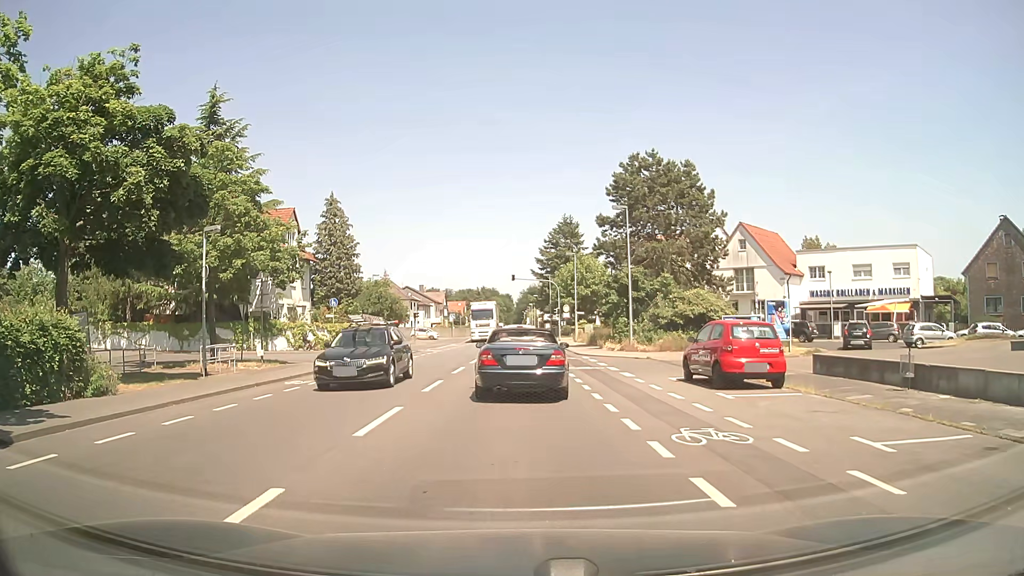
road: secondary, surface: asphalt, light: Day
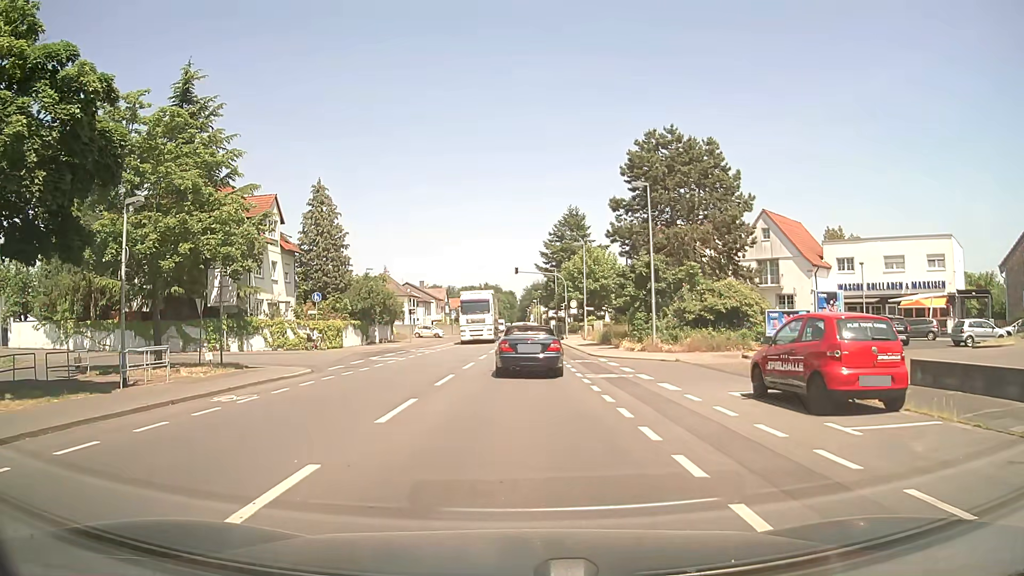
(-0.1, +5.3) m; -1°
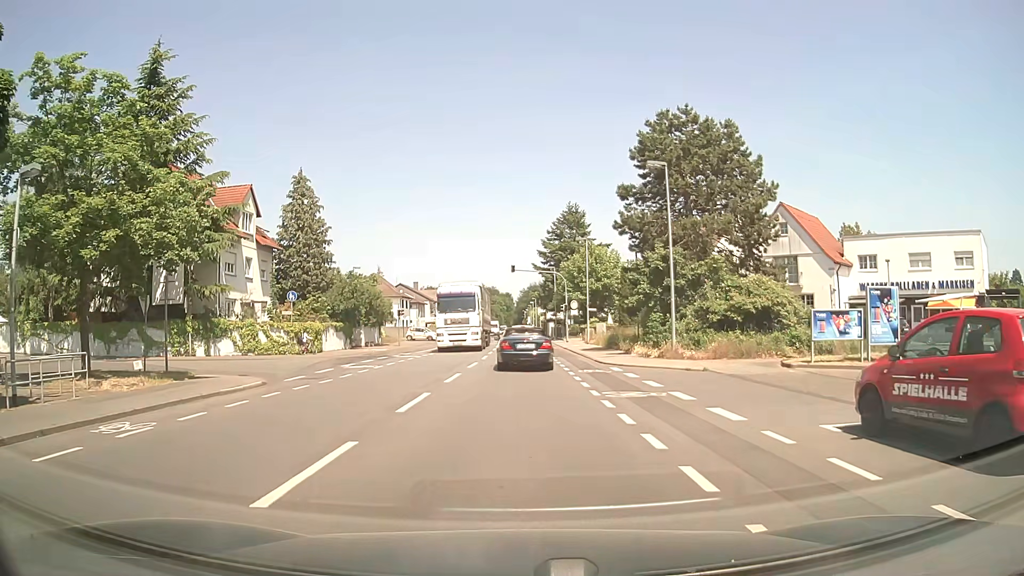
(0.0, +4.5) m; 0°
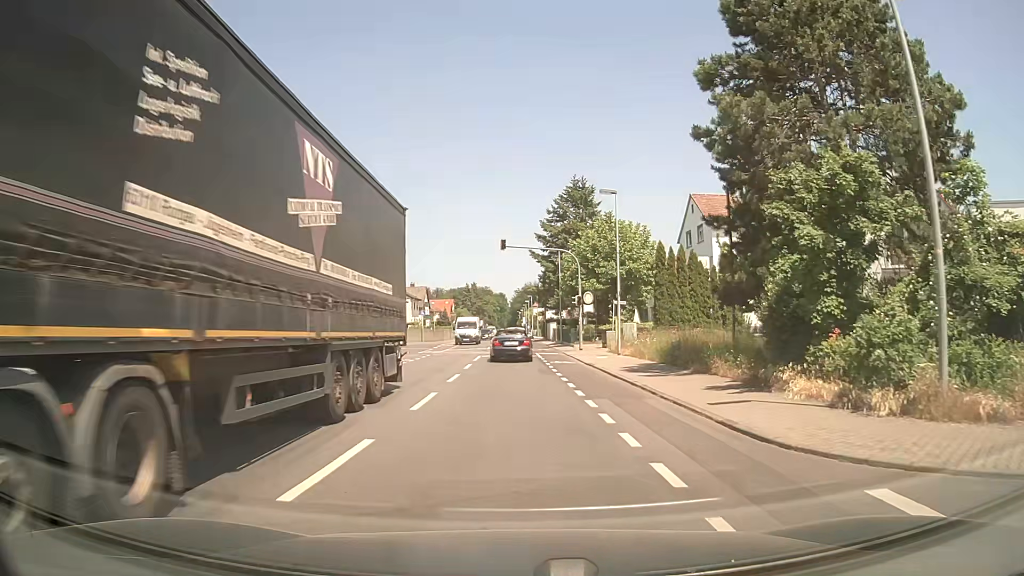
(+0.1, +18.1) m; 0°
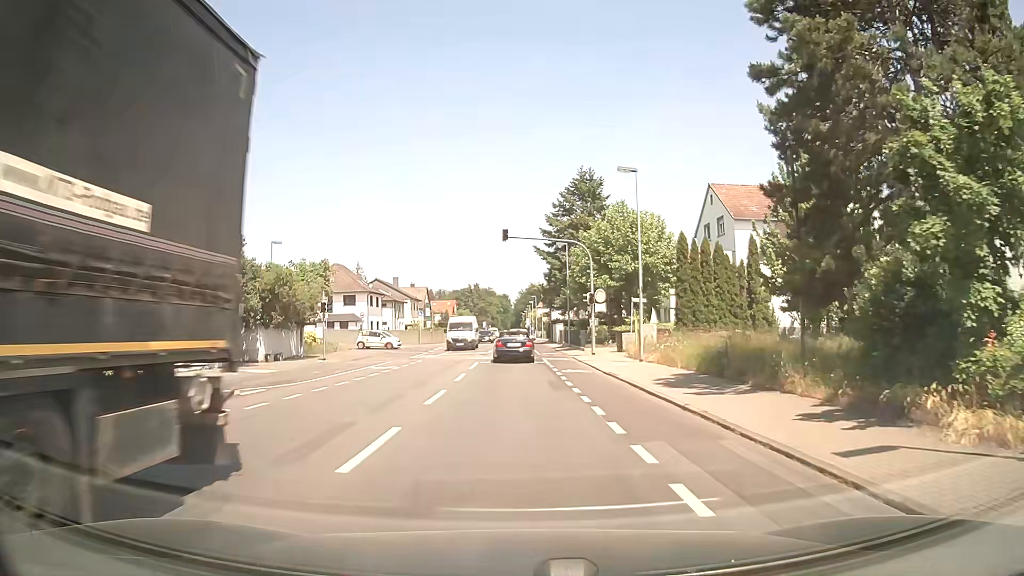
(0.0, +4.9) m; 0°
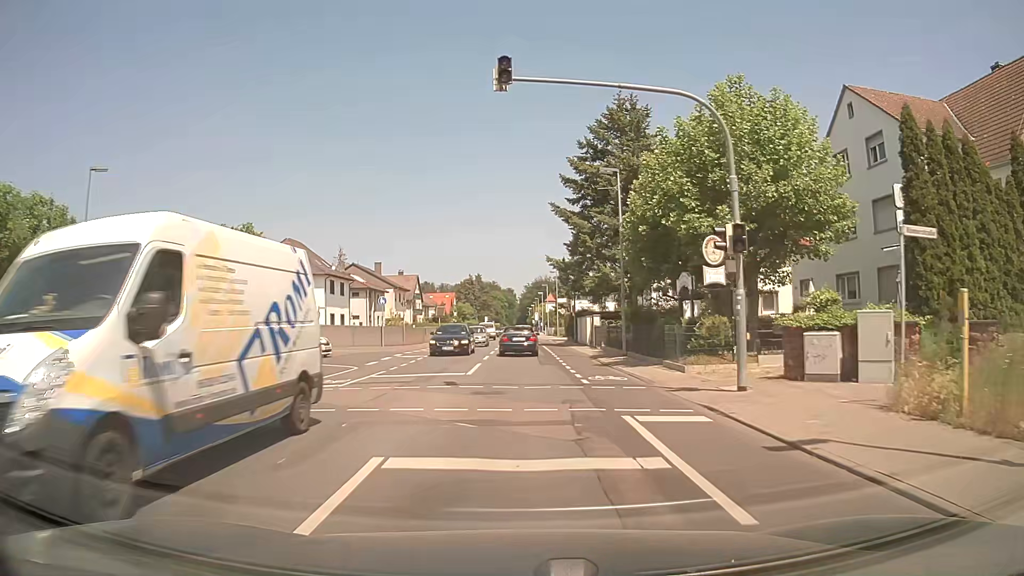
(-0.2, +22.8) m; -1°
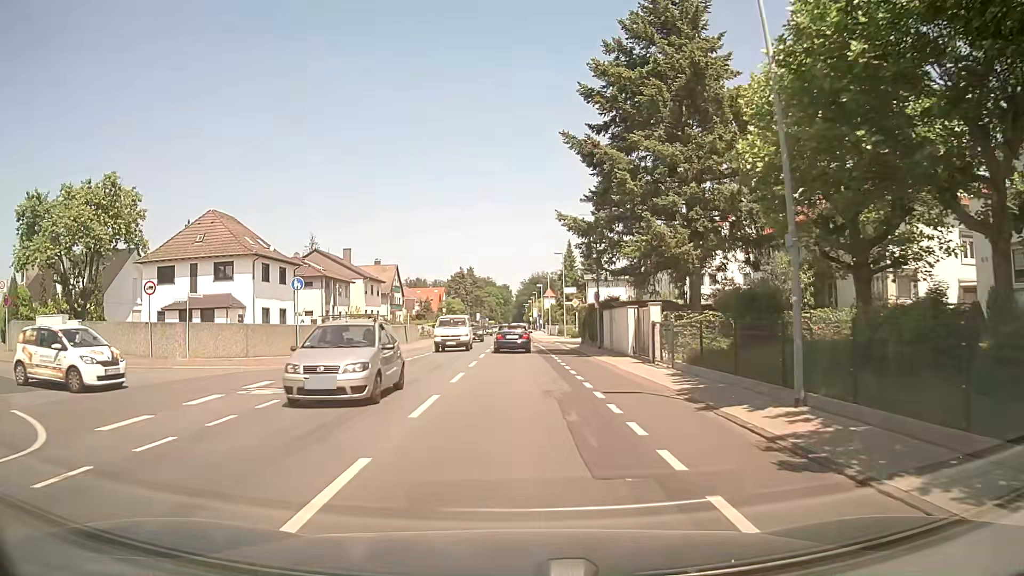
(+0.2, +17.7) m; +1°
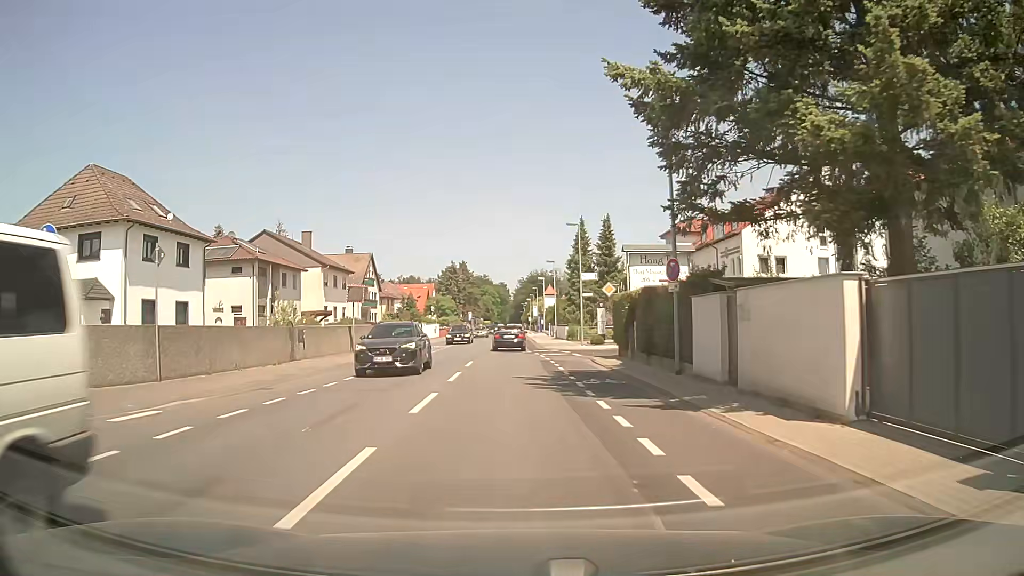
(-0.1, +17.4) m; -1°
(0, +10) (0, +20) (0, +30) (0, +40) (0, +50) (-1, +60) (-1, +70) (-1, +80) (-1, +90) (-1, +100) m
